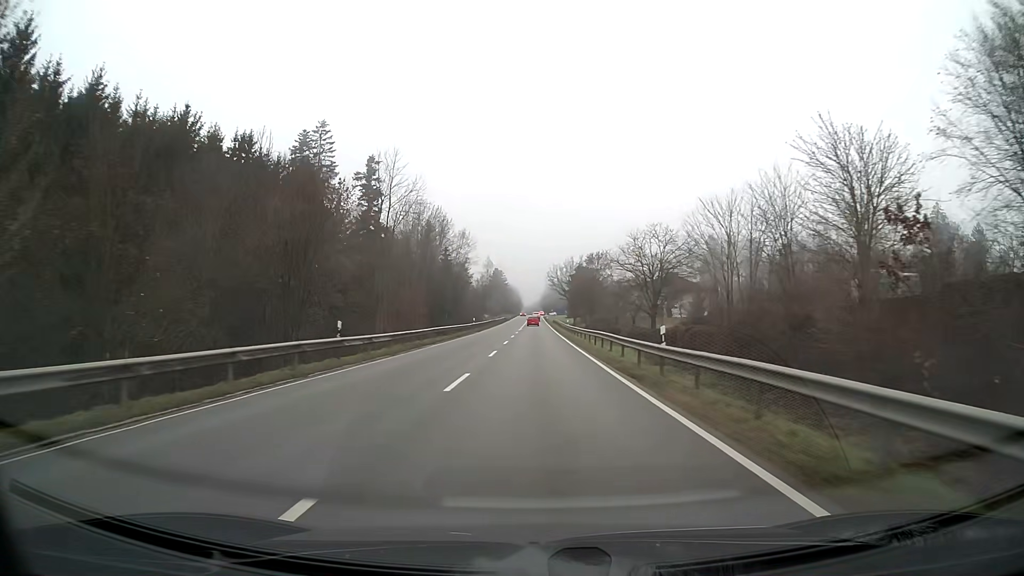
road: secondary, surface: asphalt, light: Day
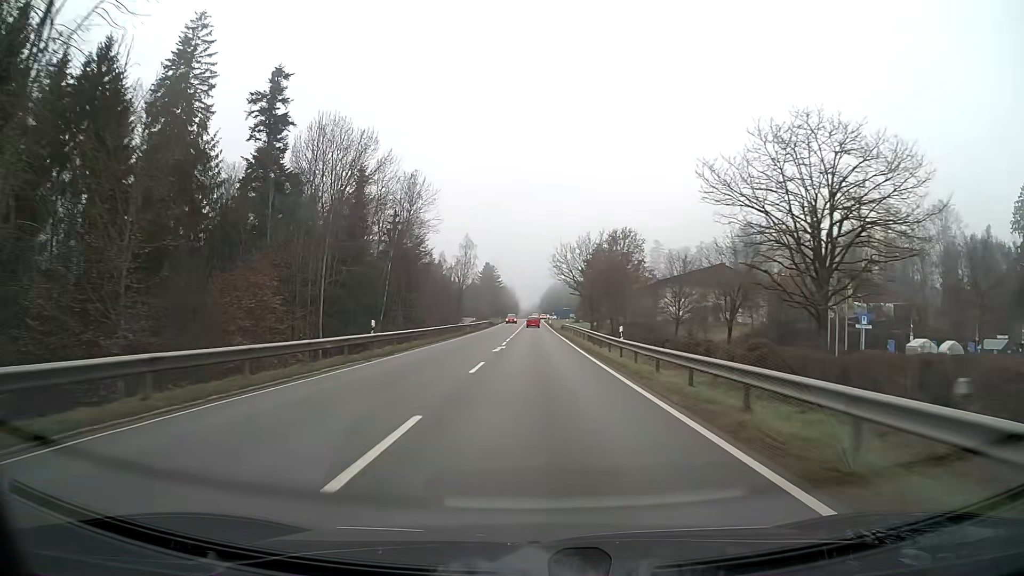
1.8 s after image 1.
(+0.1, +43.6) m; 0°
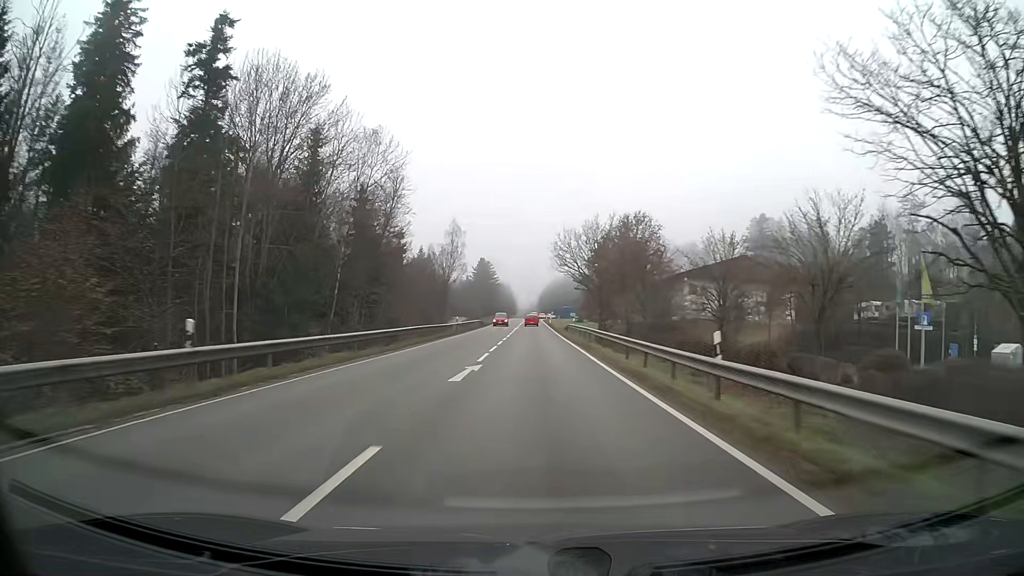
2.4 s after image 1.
(0.0, +14.5) m; 0°
